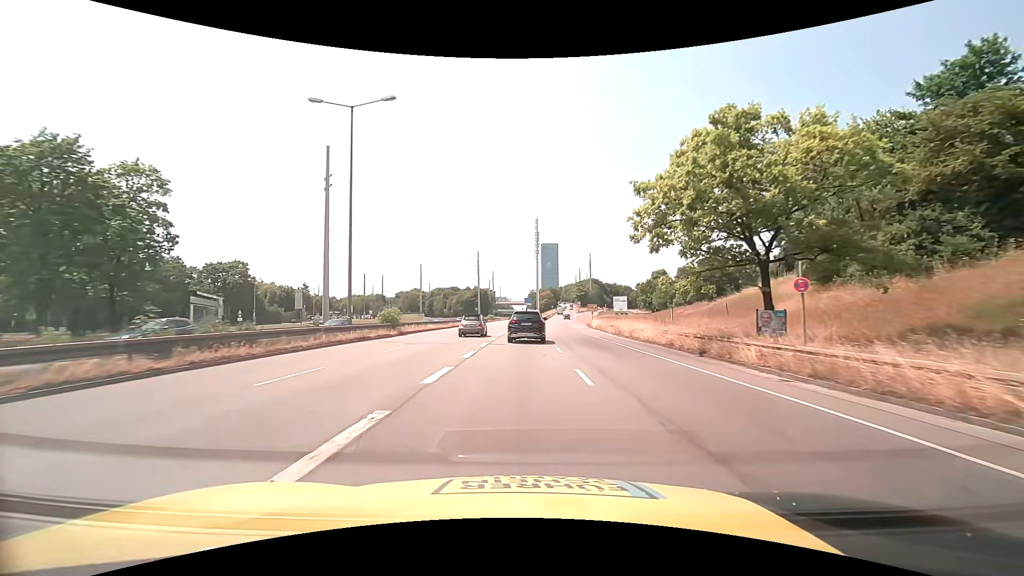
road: trunk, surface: asphalt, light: Day
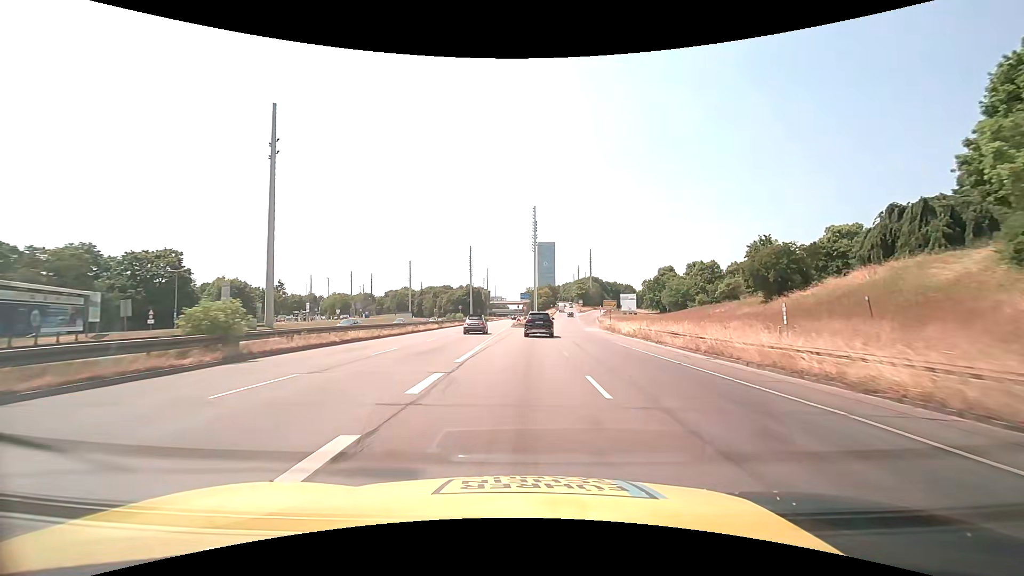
(0.0, +19.5) m; 0°
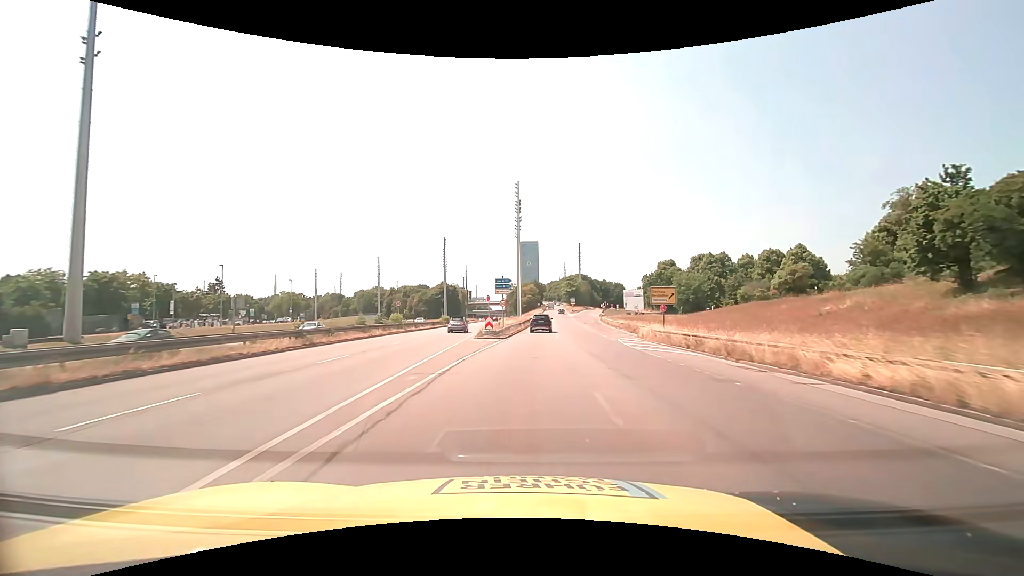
(+0.5, +29.2) m; +2°
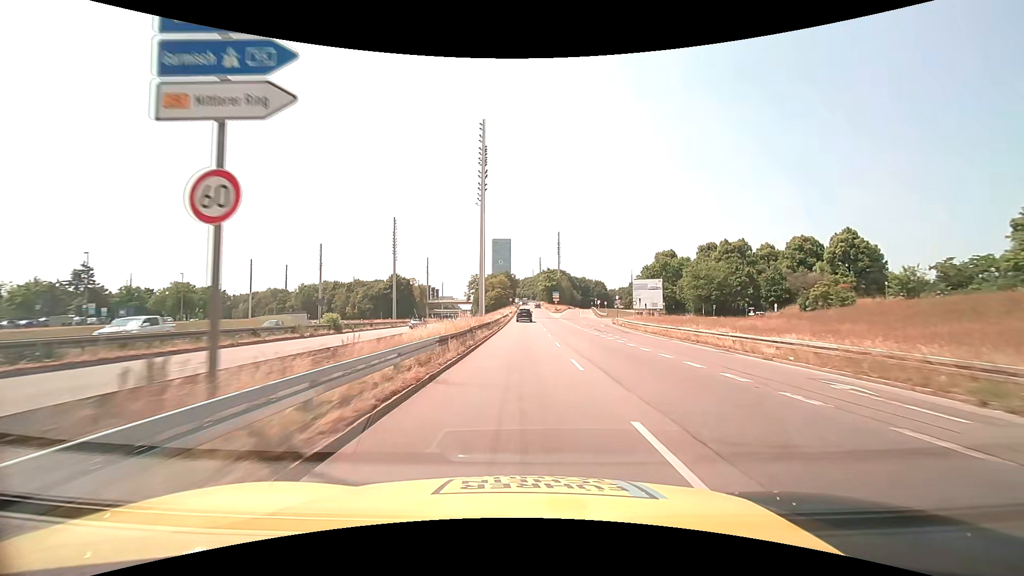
(+1.1, +38.9) m; +3°
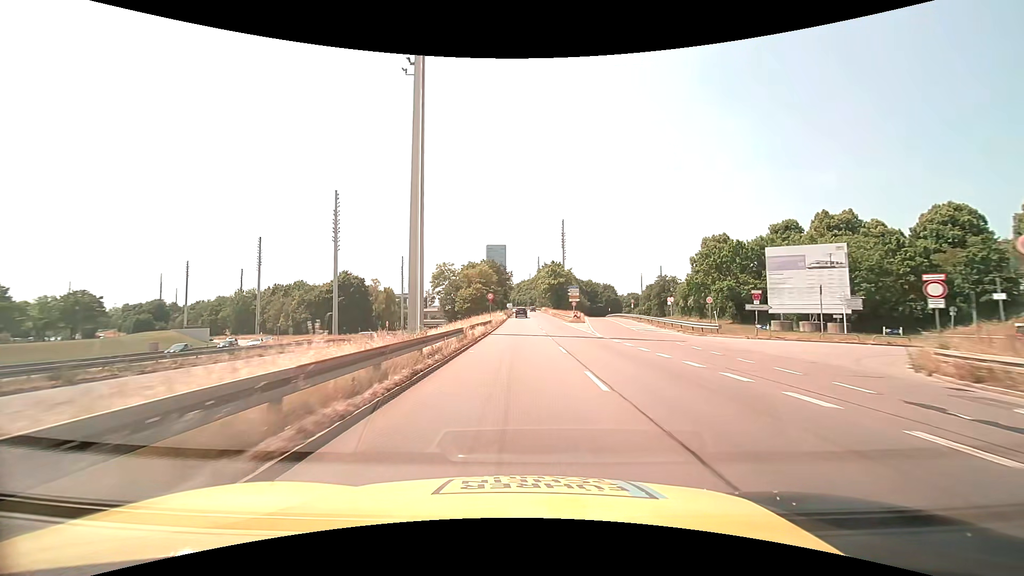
(+0.4, +48.4) m; +1°
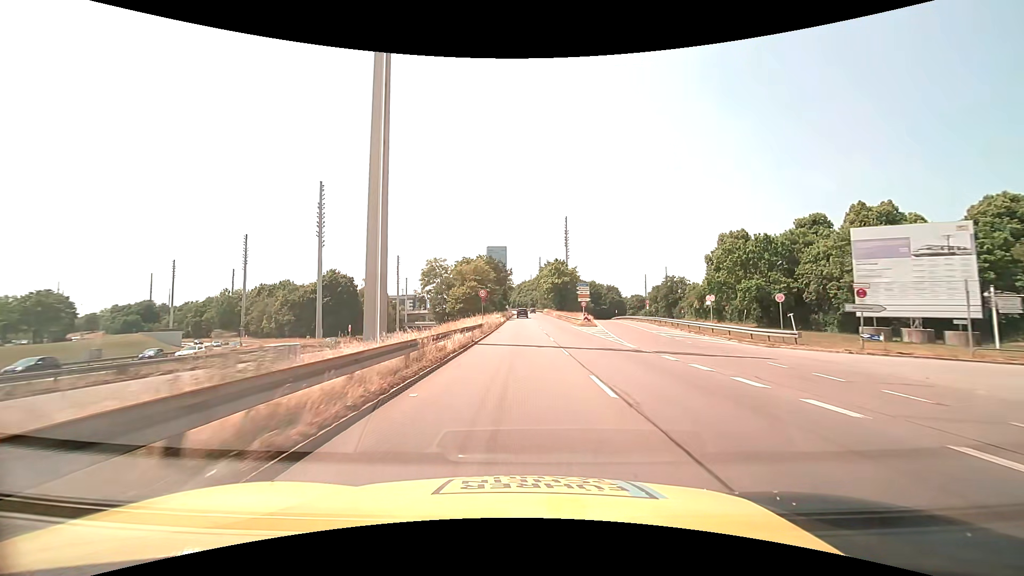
(0.0, +9.6) m; 0°
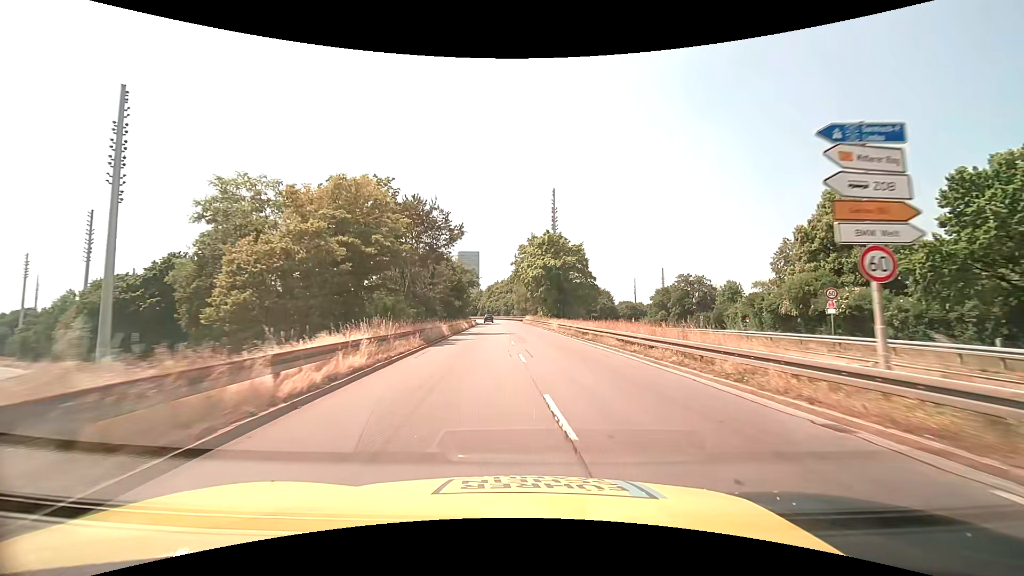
(+0.6, +48.0) m; +3°
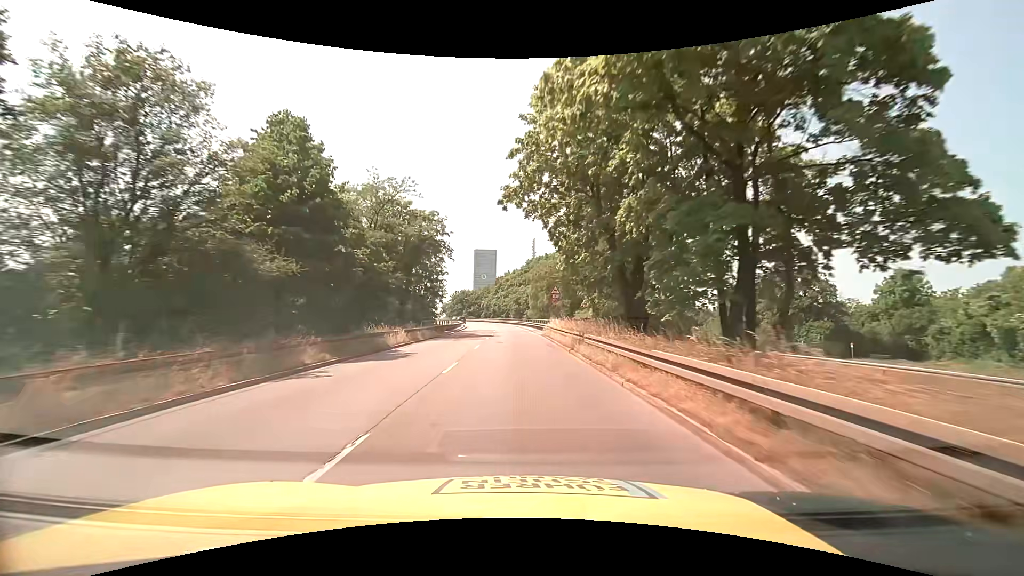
(+0.1, +48.0) m; -2°
(0, +10) (0, +20) (-1, +30) (-1, +40) (-1, +50) (-2, +60) (-2, +70) (-3, +80) (-5, +90) (-6, +100) m
